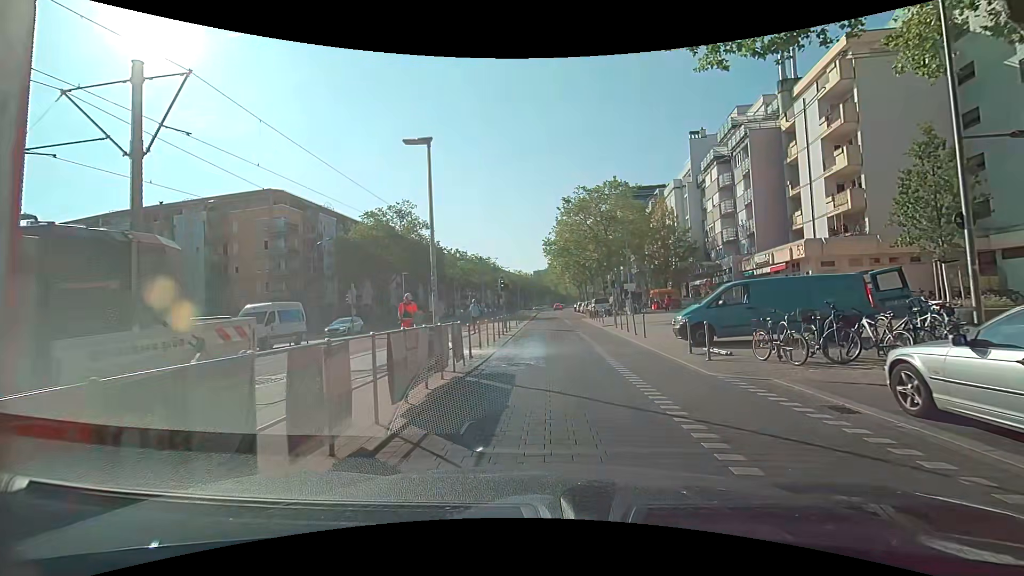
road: tertiary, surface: paving_stones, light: Day
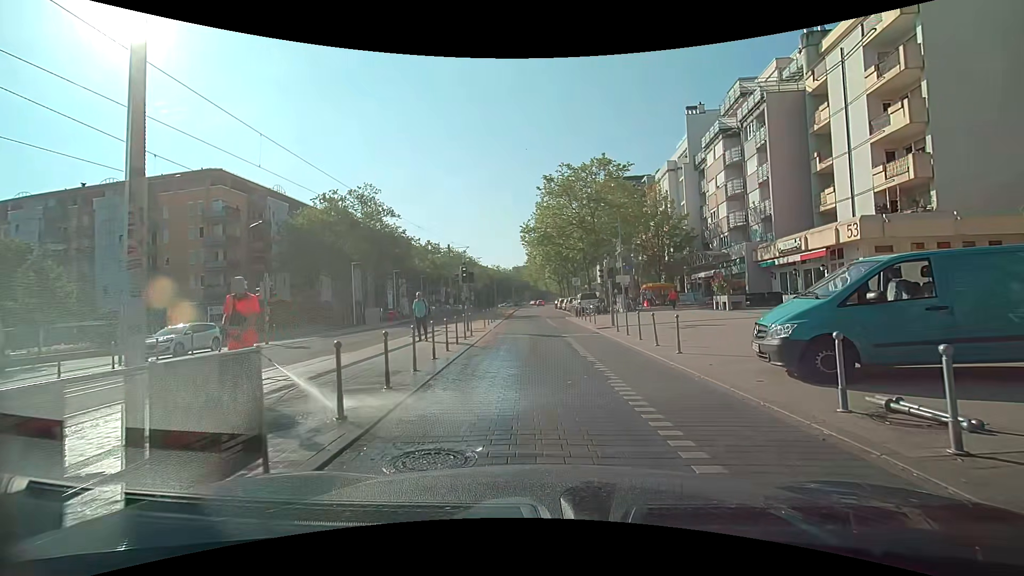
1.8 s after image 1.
(0.0, +7.6) m; 0°
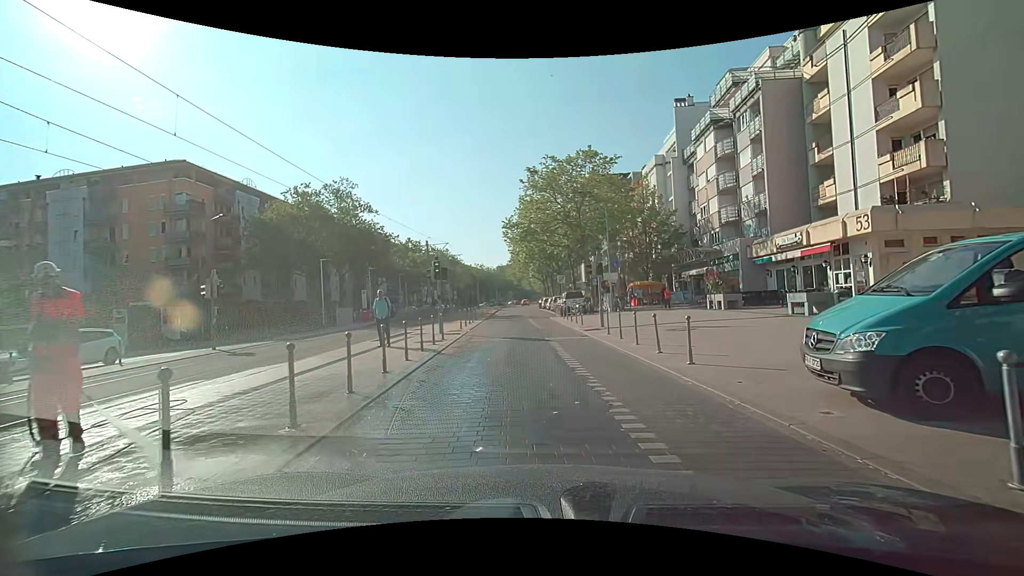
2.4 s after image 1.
(+0.1, +2.4) m; +2°
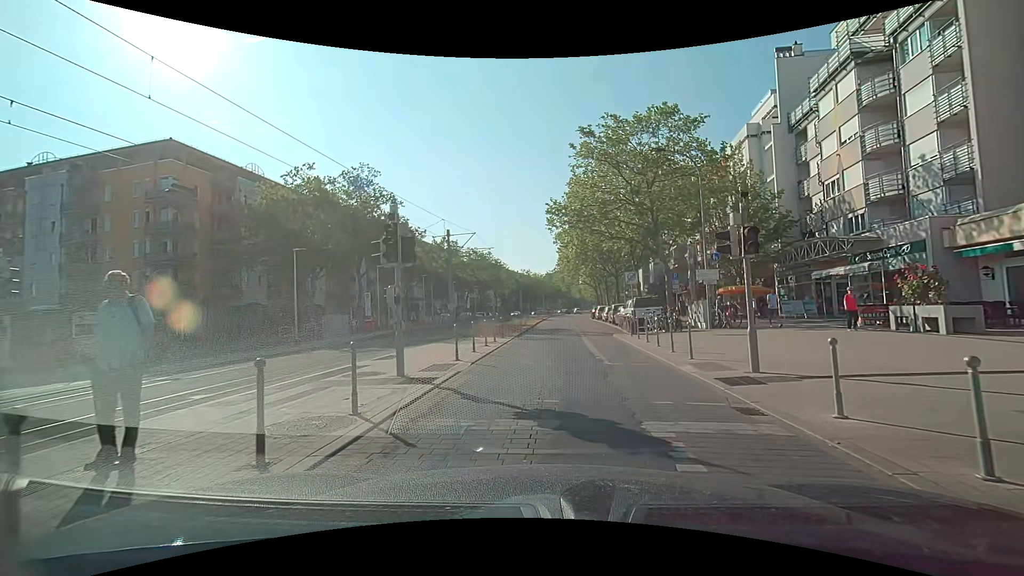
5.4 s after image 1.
(-0.1, +11.4) m; -5°
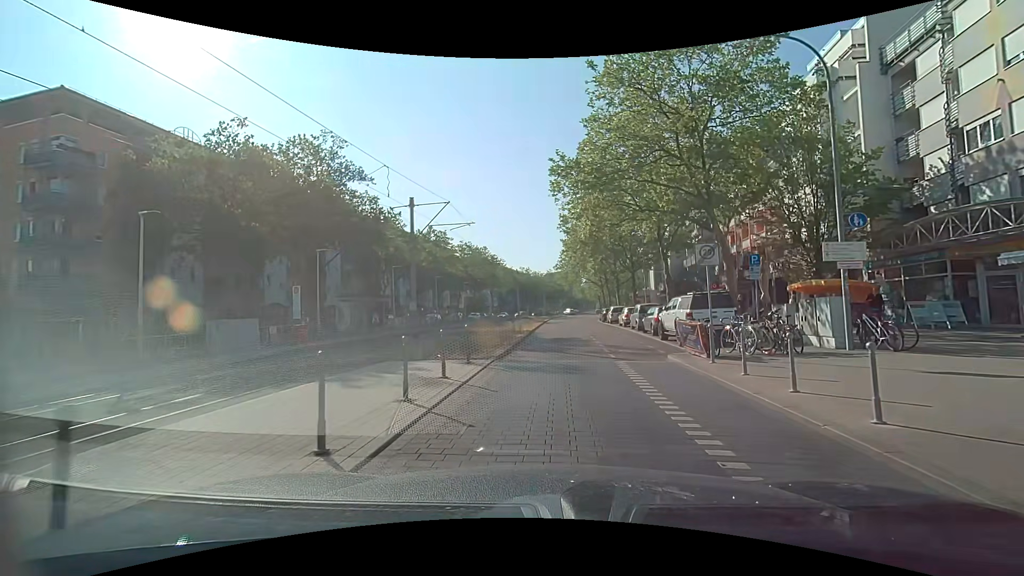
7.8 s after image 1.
(0.0, +10.7) m; +2°
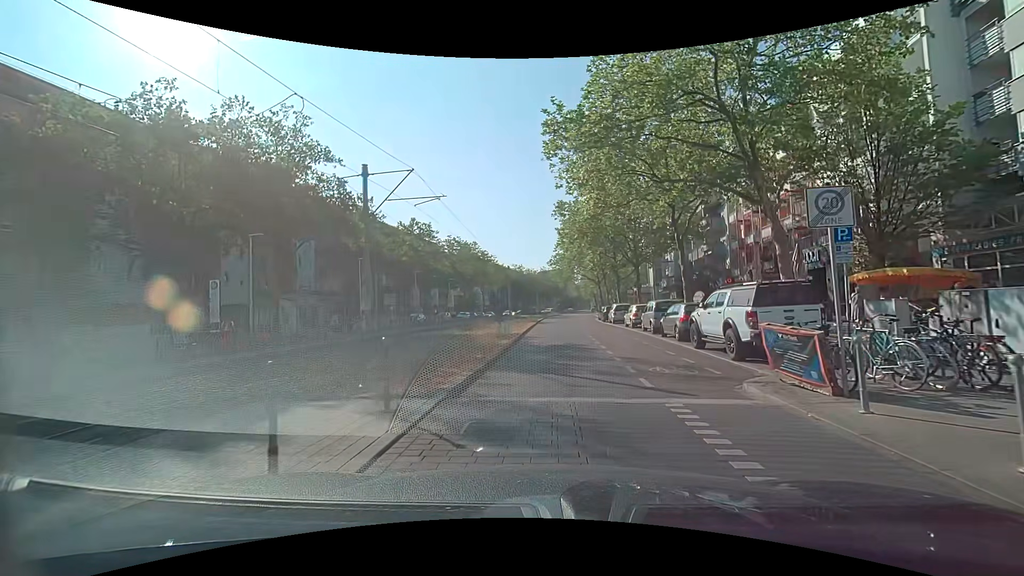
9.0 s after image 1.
(-0.1, +5.9) m; 0°
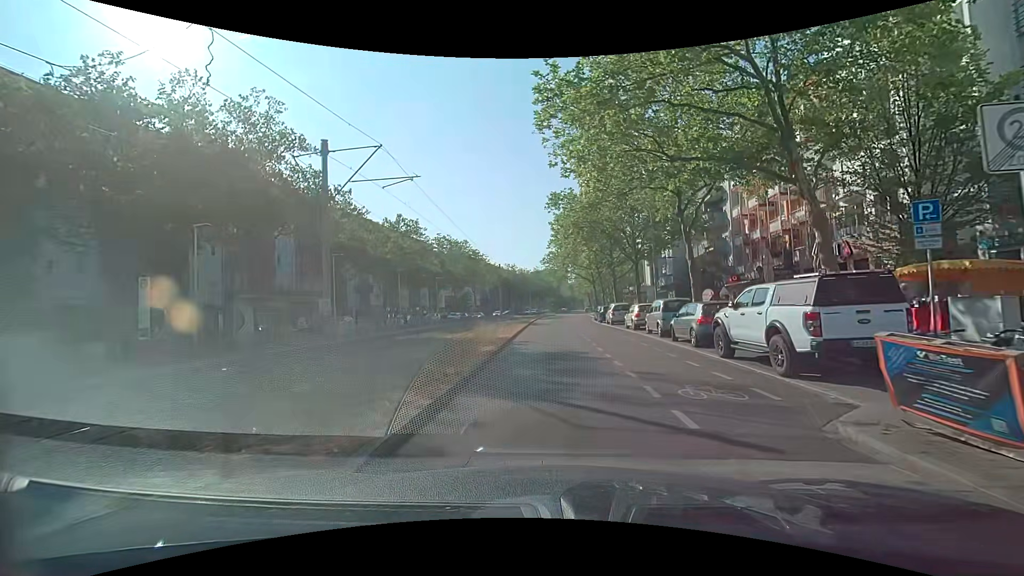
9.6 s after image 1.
(0.0, +3.1) m; -1°
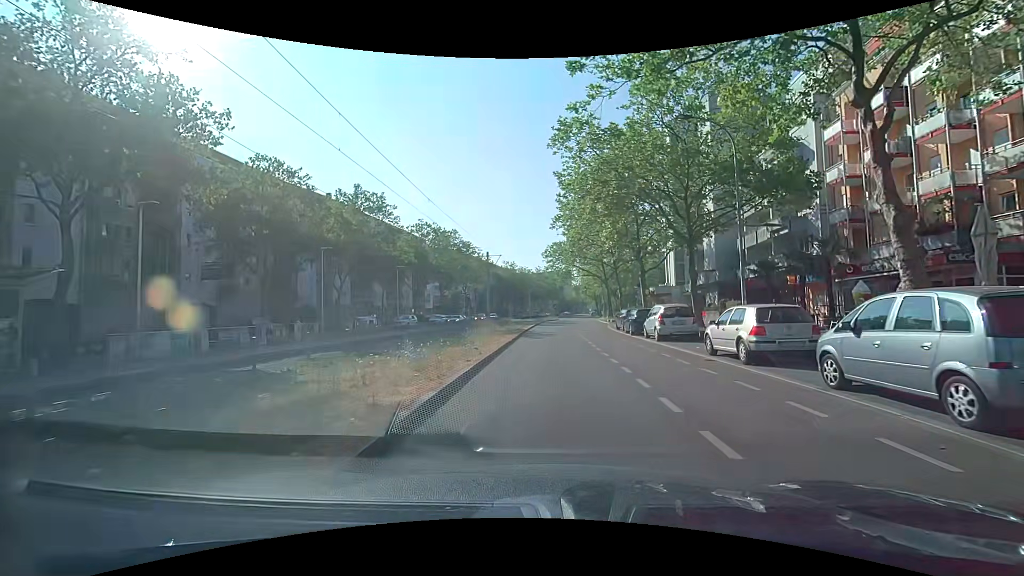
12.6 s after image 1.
(+0.2, +15.3) m; 0°
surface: asphalt
(0, +10) (0, +20) (0, +30) (+1, +40) (+2, +50) (+3, +60) (+4, +70) (+5, +80) (+6, +90) (+7, +100) m
